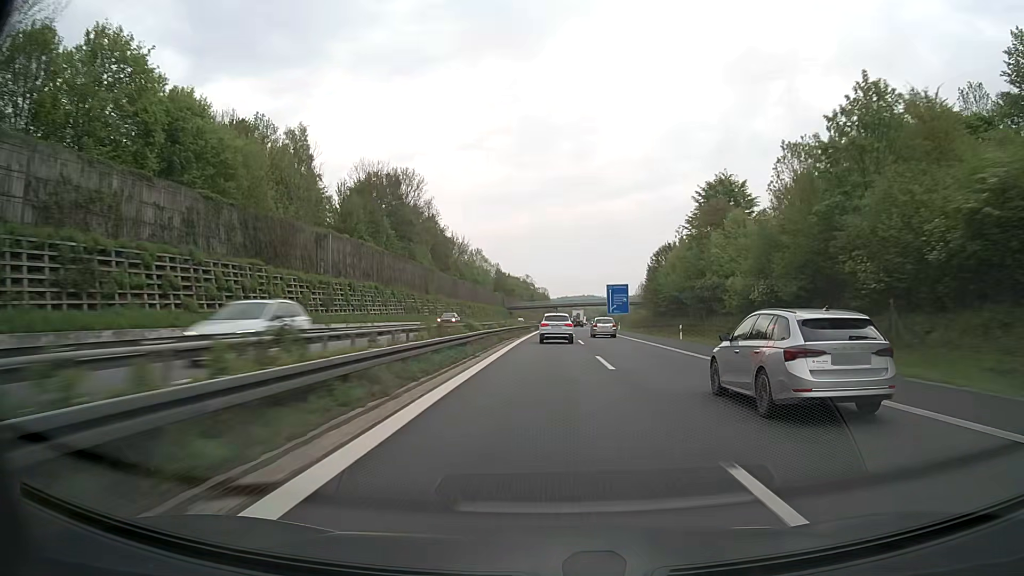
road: motorway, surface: asphalt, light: Day
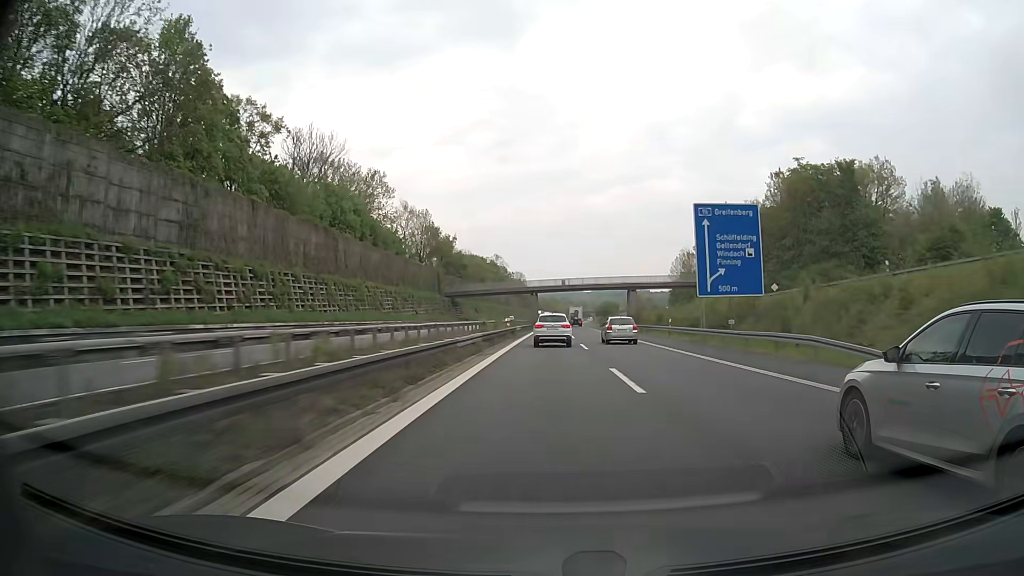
(+1.3, +95.9) m; +2°
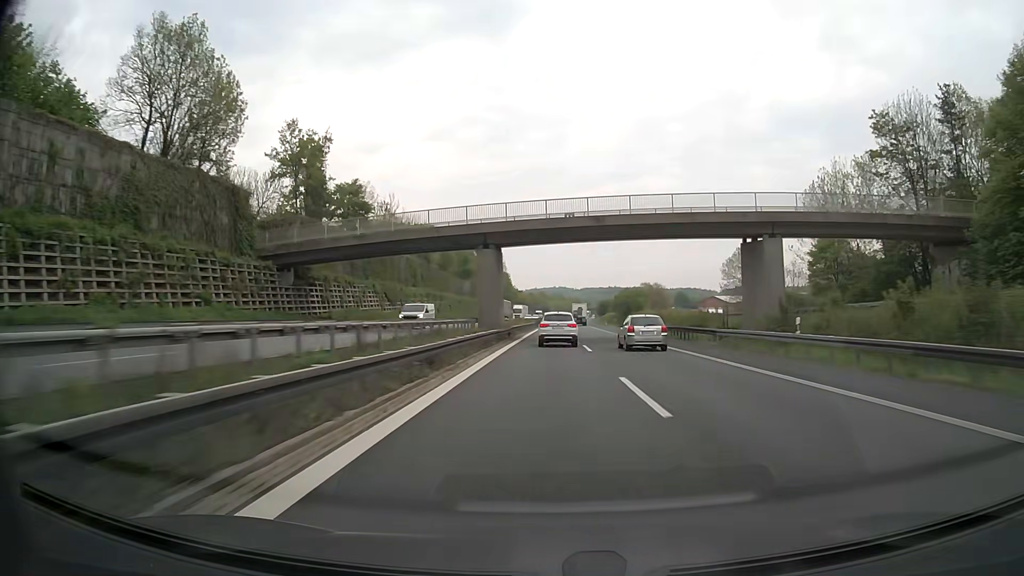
(+0.5, +74.9) m; +1°
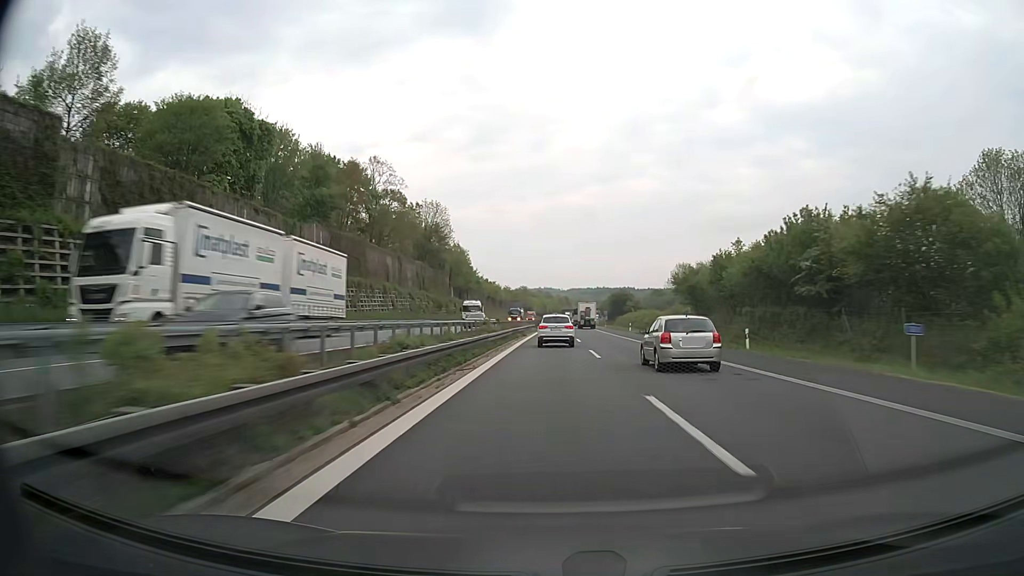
(+0.9, +93.3) m; +1°
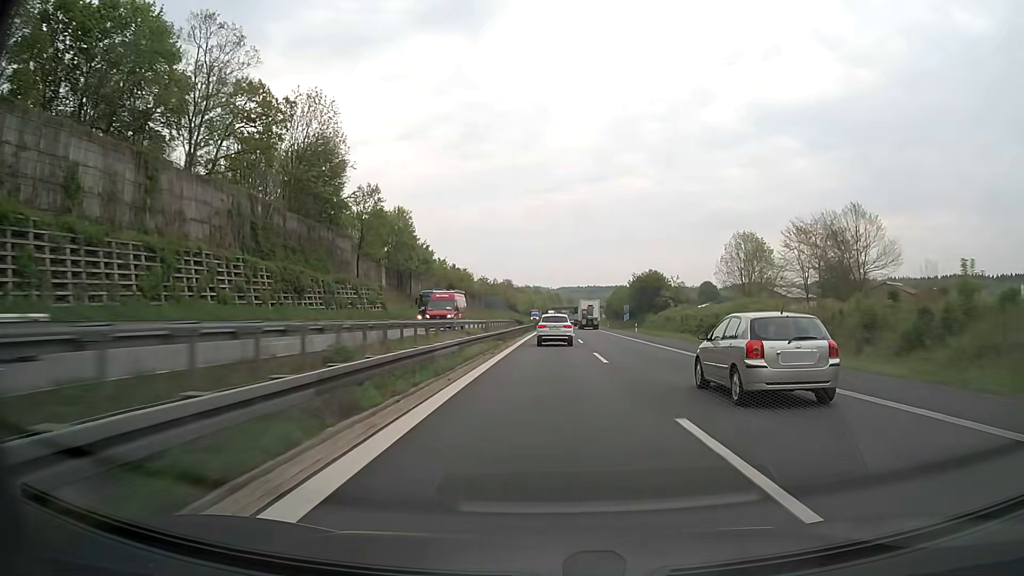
(+0.3, +57.2) m; +1°
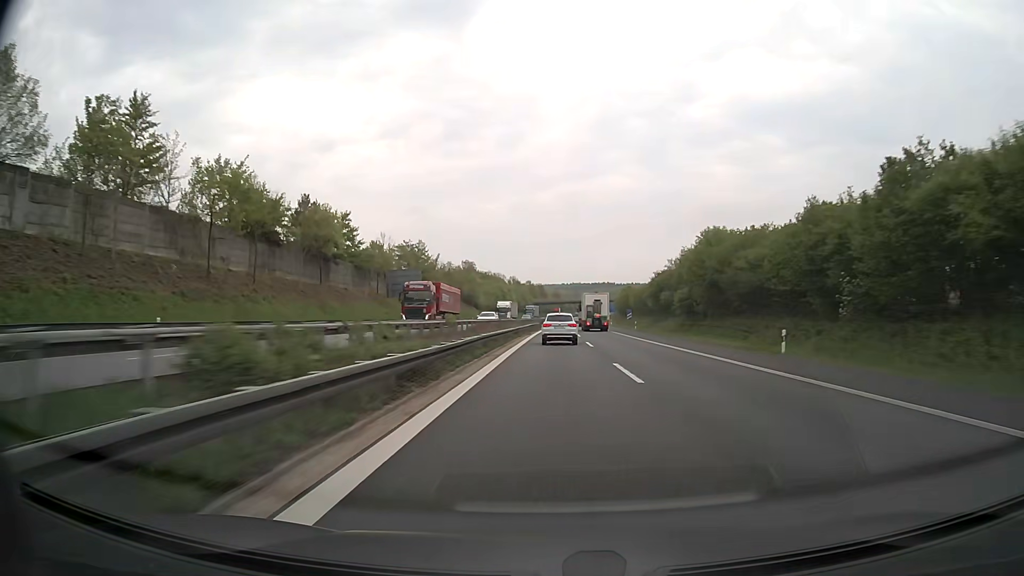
(+1.3, +97.2) m; +1°
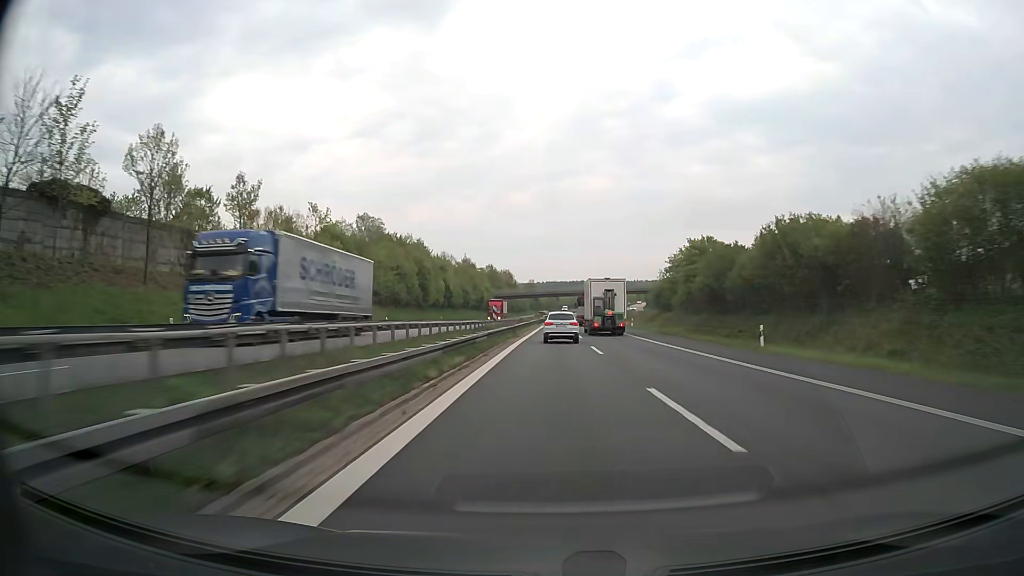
(+1.9, +97.5) m; +2°
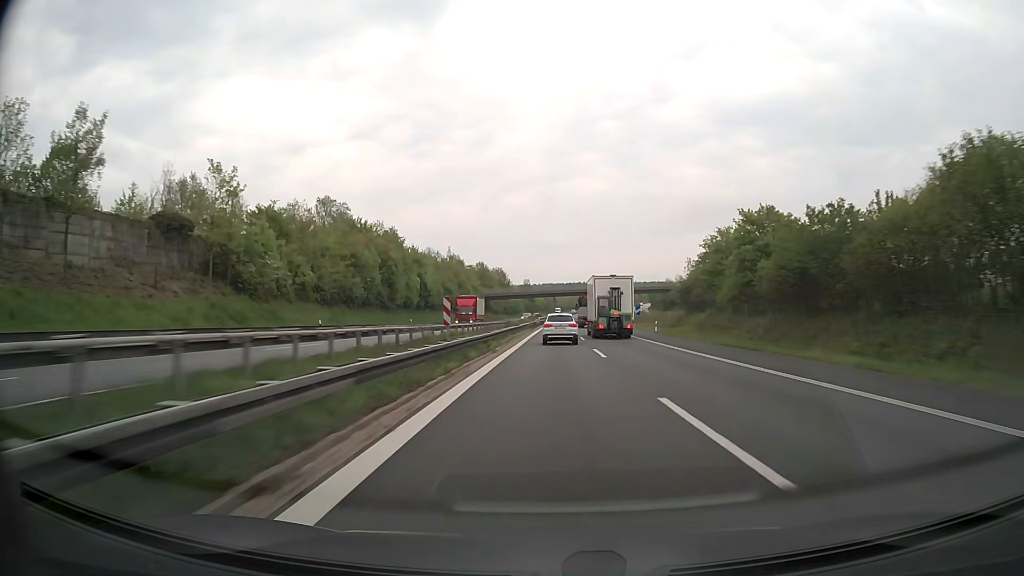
(+0.1, +19.5) m; 0°
(0, +10) (0, +20) (0, +30) (0, +40) (0, +50) (0, +60) (+1, +70) (+1, +80) (+1, +90) (+1, +100) m
